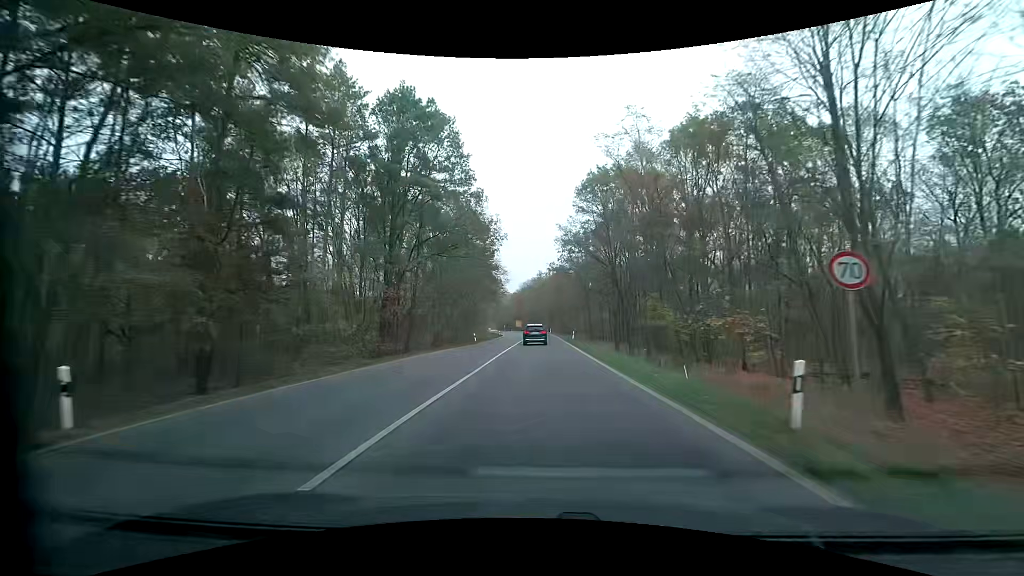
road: primary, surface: asphalt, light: Day
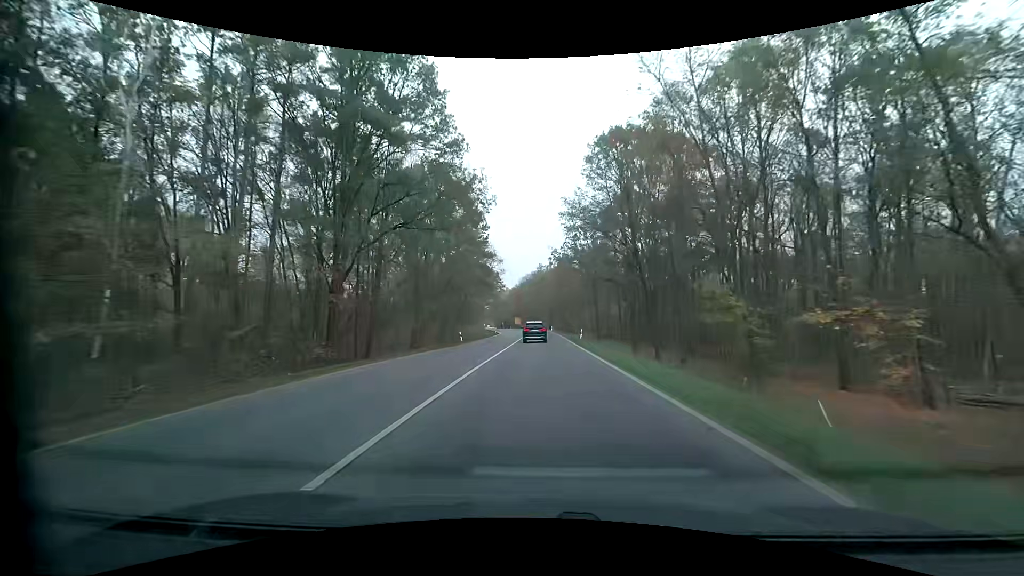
(0.0, +10.7) m; 0°
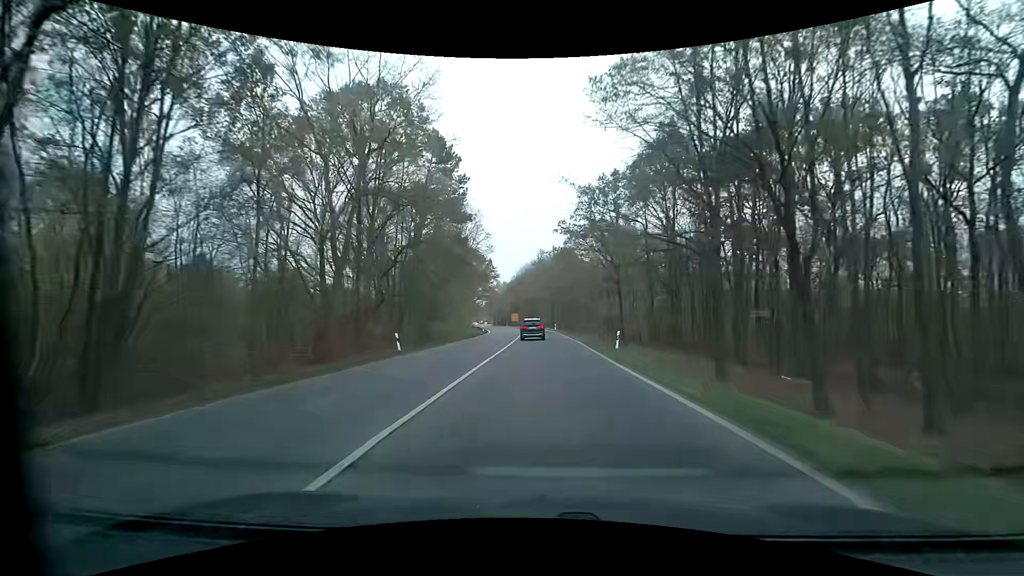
(-0.1, +21.4) m; 0°
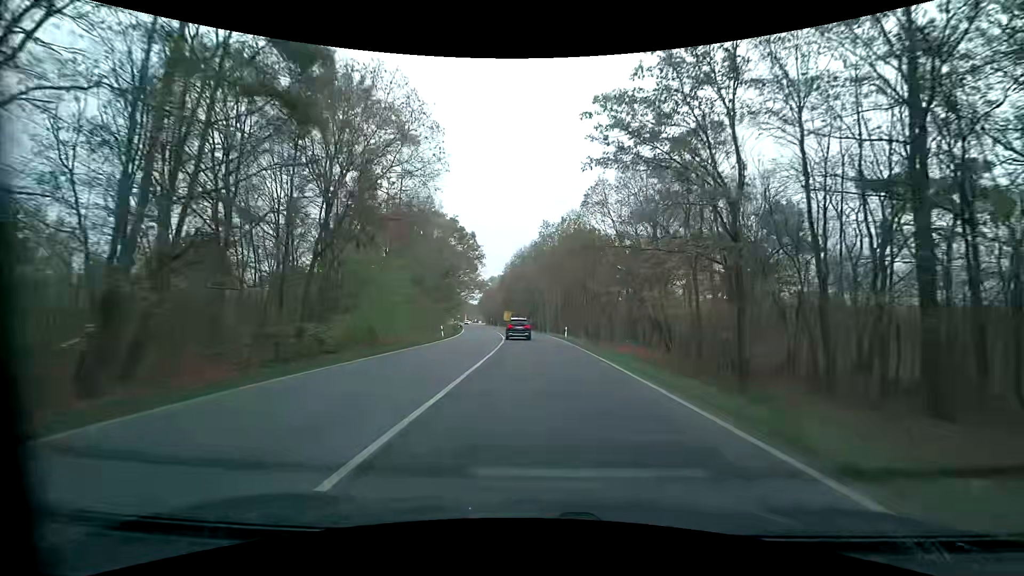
(-0.2, +31.7) m; -1°
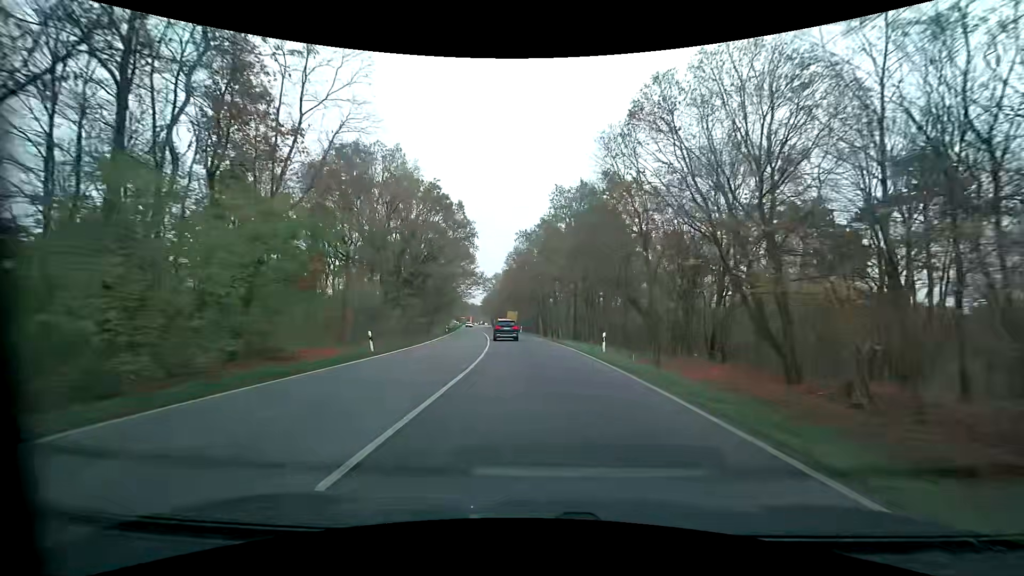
(+0.1, +20.9) m; 0°
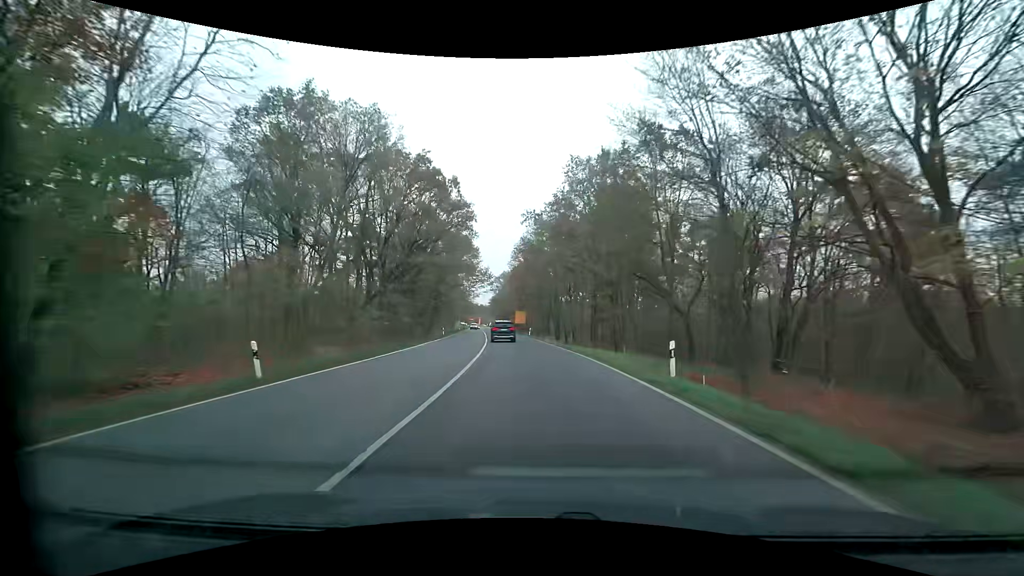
(-0.1, +10.5) m; -1°
(0, +10) (-1, +20) (-1, +30) (-2, +40) (-3, +50) (-5, +60) (-6, +70) (-7, +80) (-8, +90) (-9, +99) m
